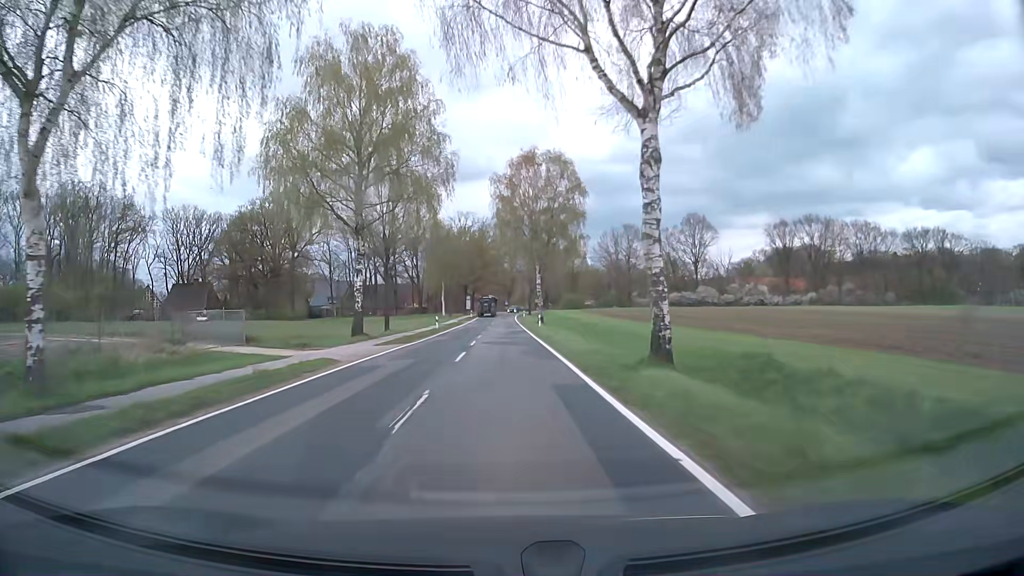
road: secondary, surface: asphalt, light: Day
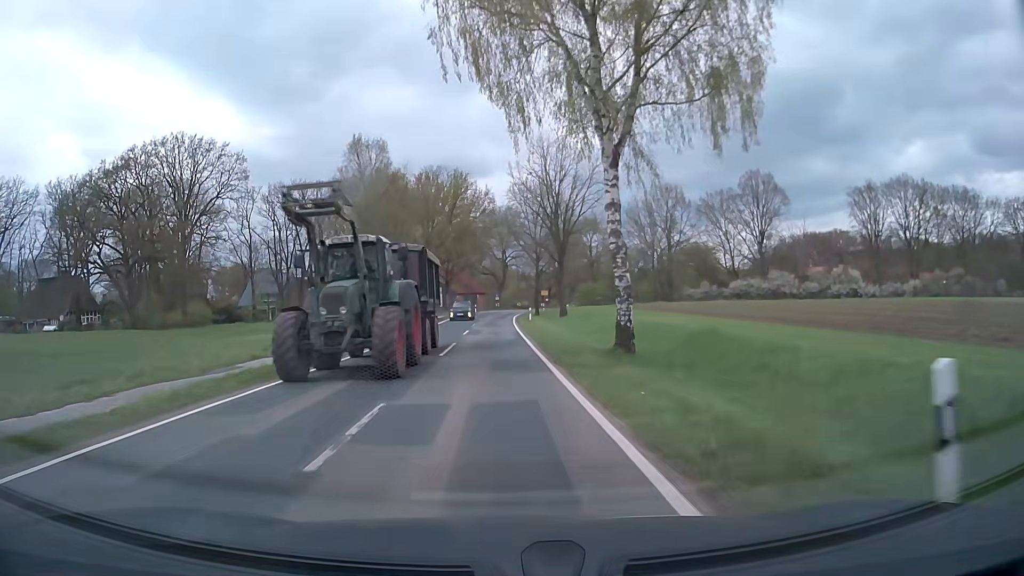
(+0.5, +48.5) m; +1°
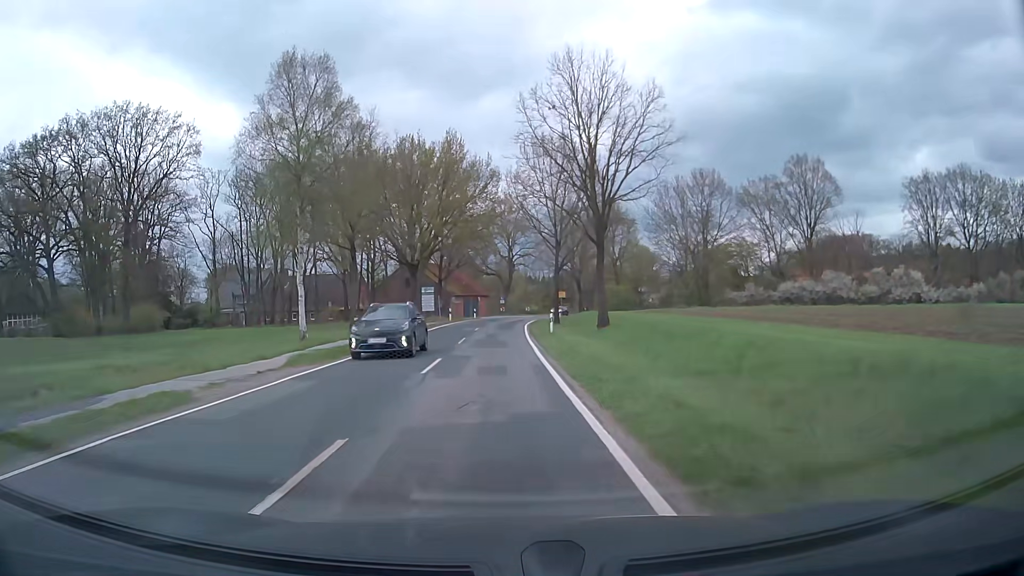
(-0.1, +18.1) m; 0°
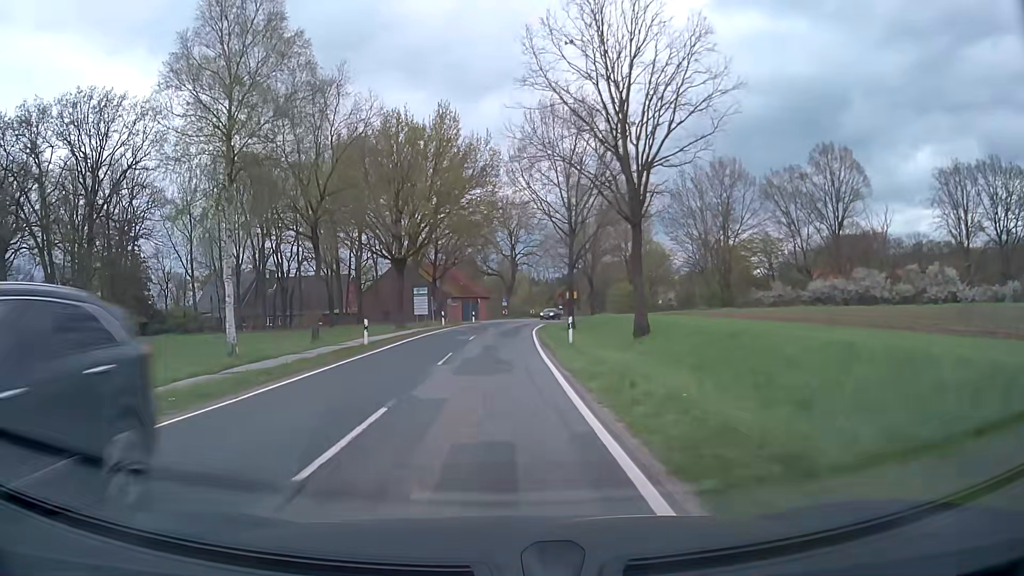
(0.0, +8.8) m; 0°
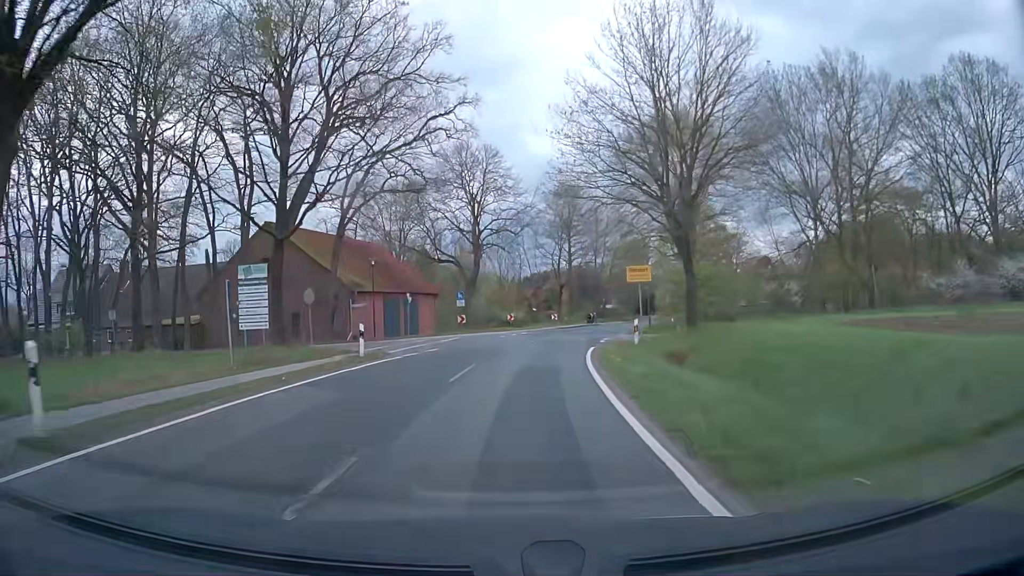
(+0.5, +41.3) m; +3°
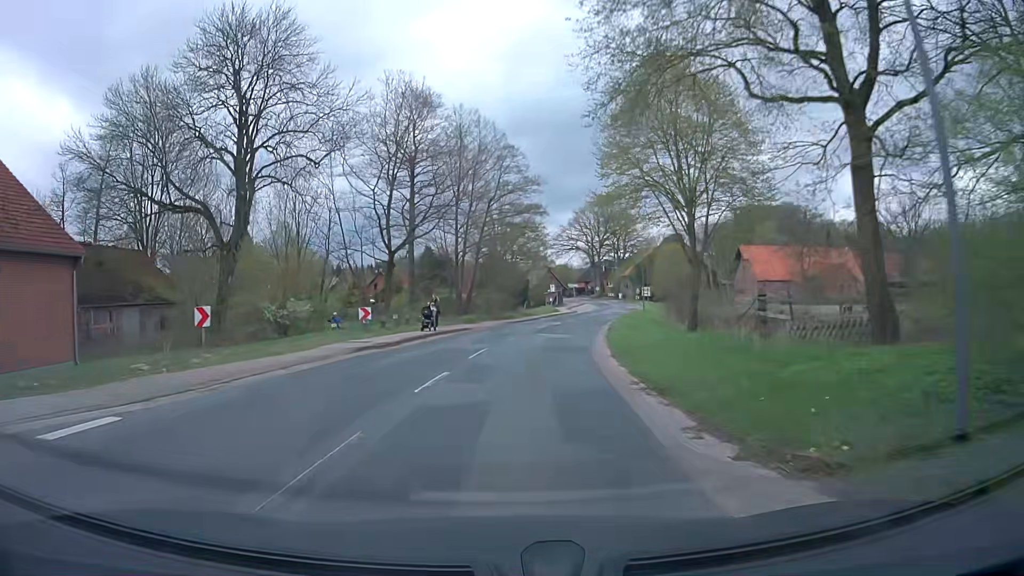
(+4.1, +38.5) m; +12°
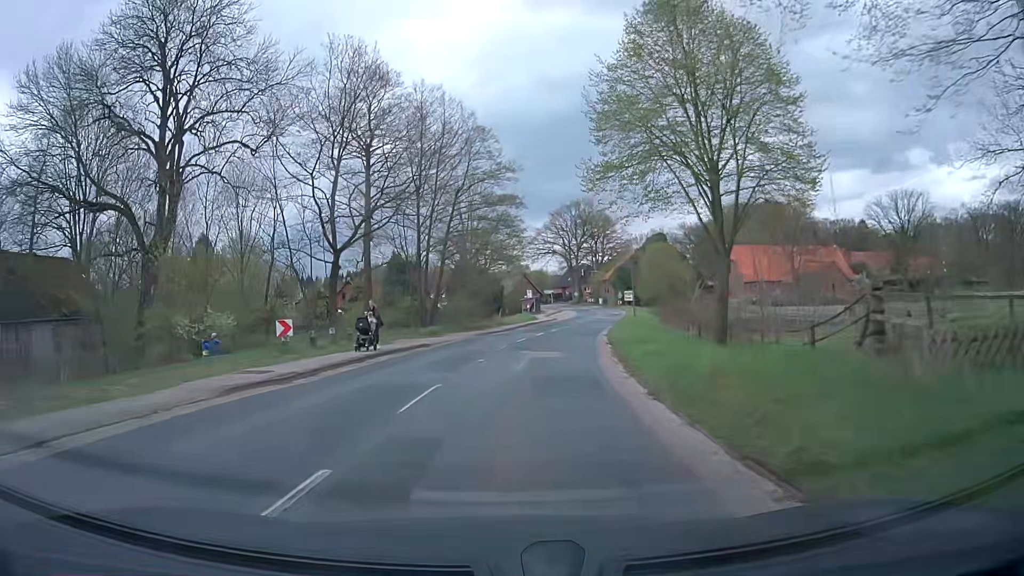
(+0.1, +7.6) m; +1°
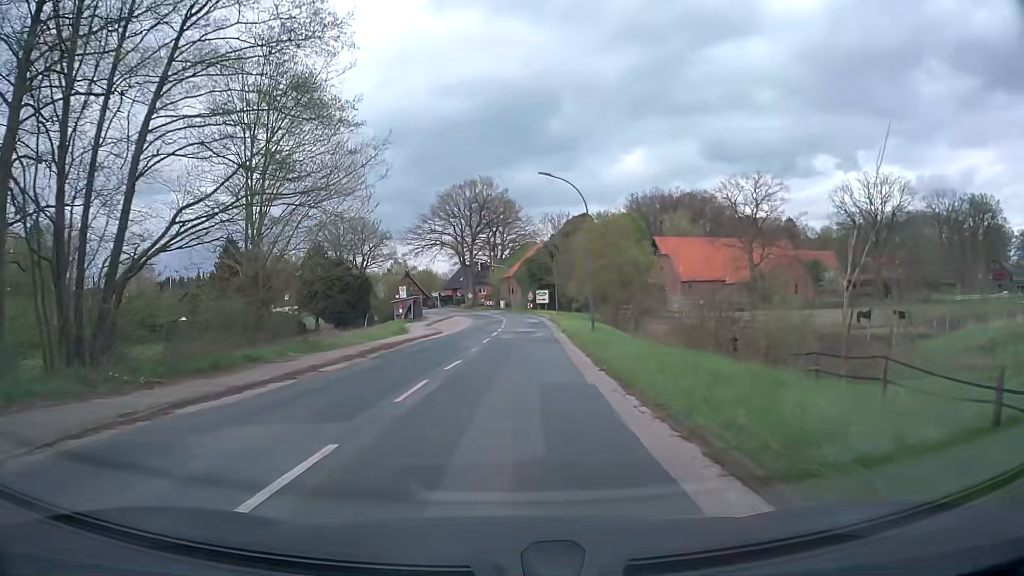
(+2.9, +29.3) m; +10°
(0, +10) (0, +20) (+1, +30) (+1, +40) (+1, +50) (+1, +60) (+1, +70) (0, +80) (-1, +90) (-4, +99) m
